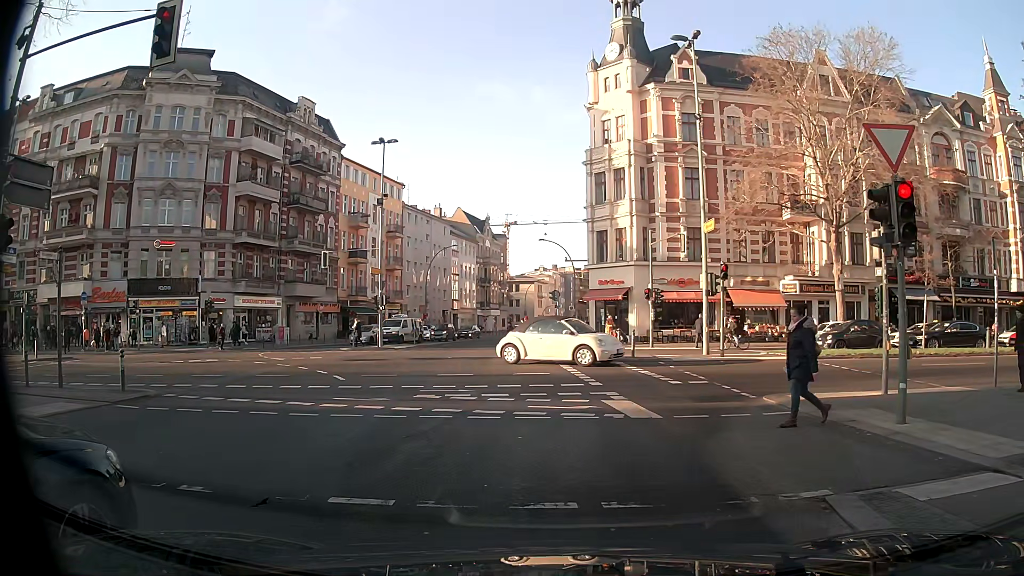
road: secondary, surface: asphalt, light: Day
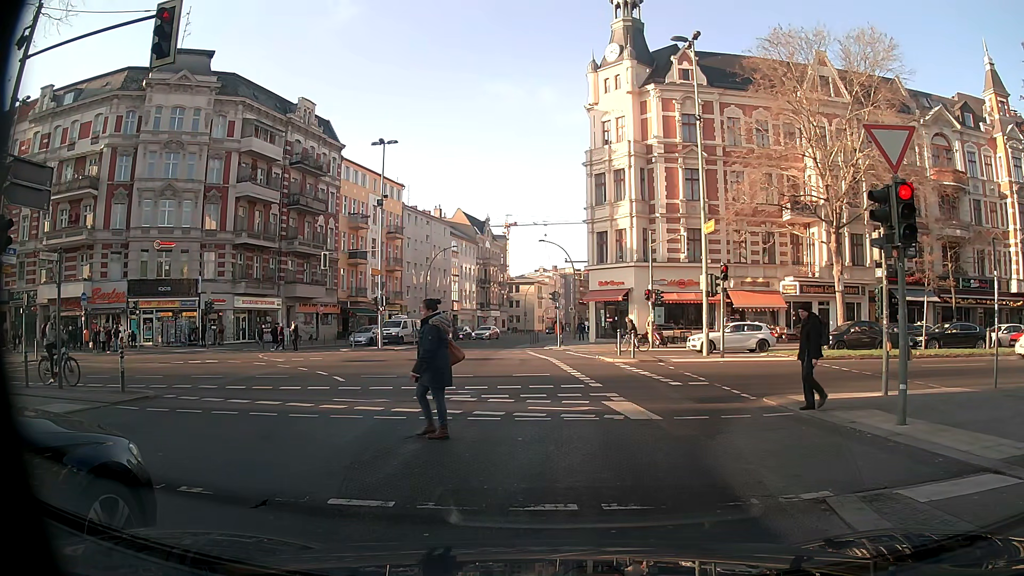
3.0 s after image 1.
(0.0, +0.1) m; 0°
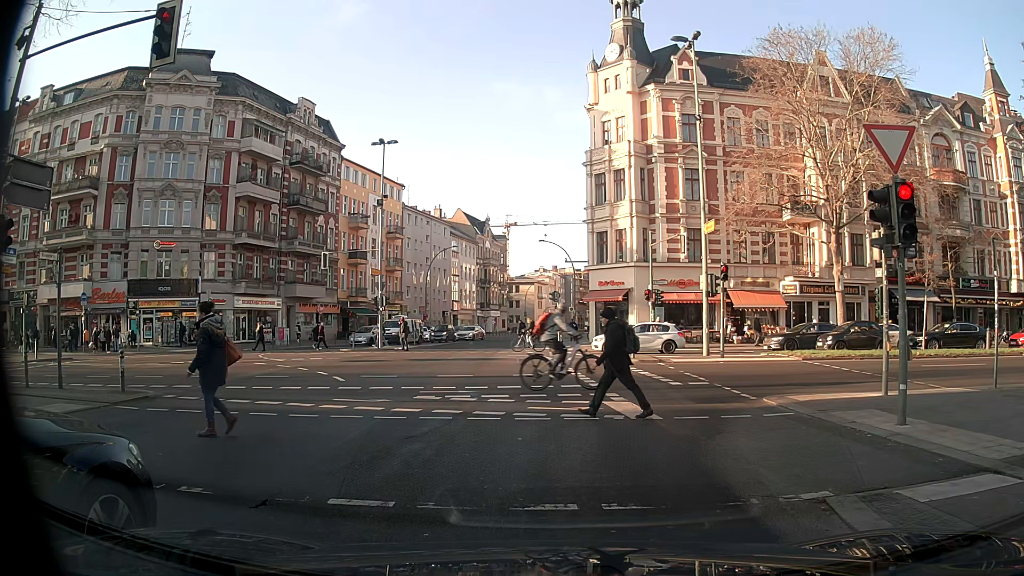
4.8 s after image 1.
(0.0, 0.0) m; 0°
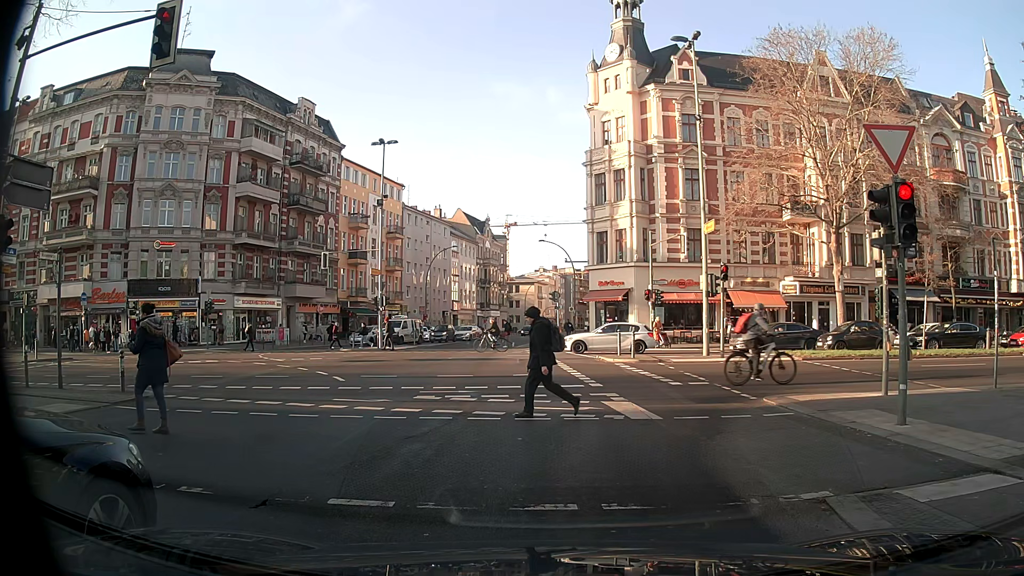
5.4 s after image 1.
(0.0, 0.0) m; 0°
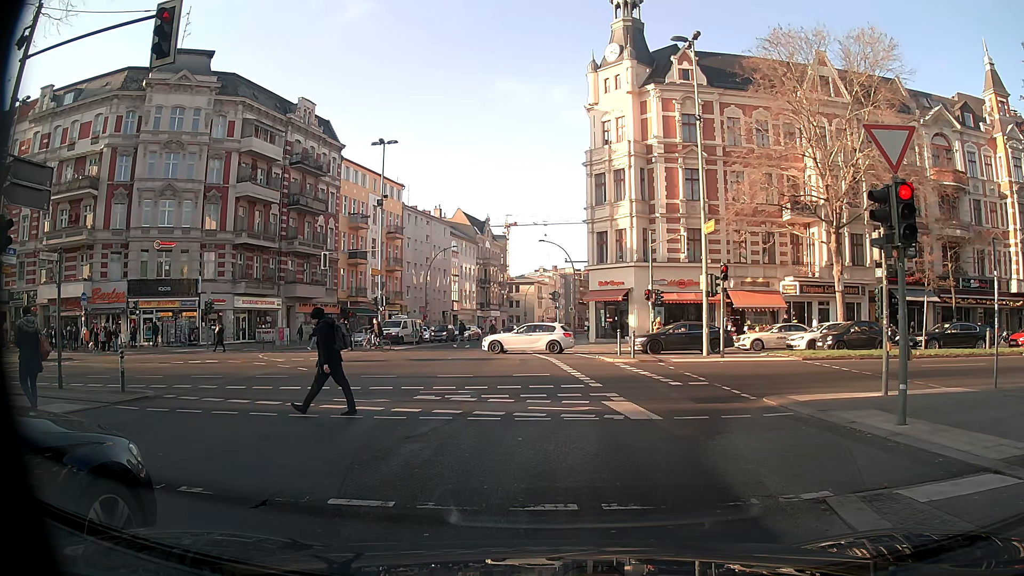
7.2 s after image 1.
(0.0, 0.0) m; 0°
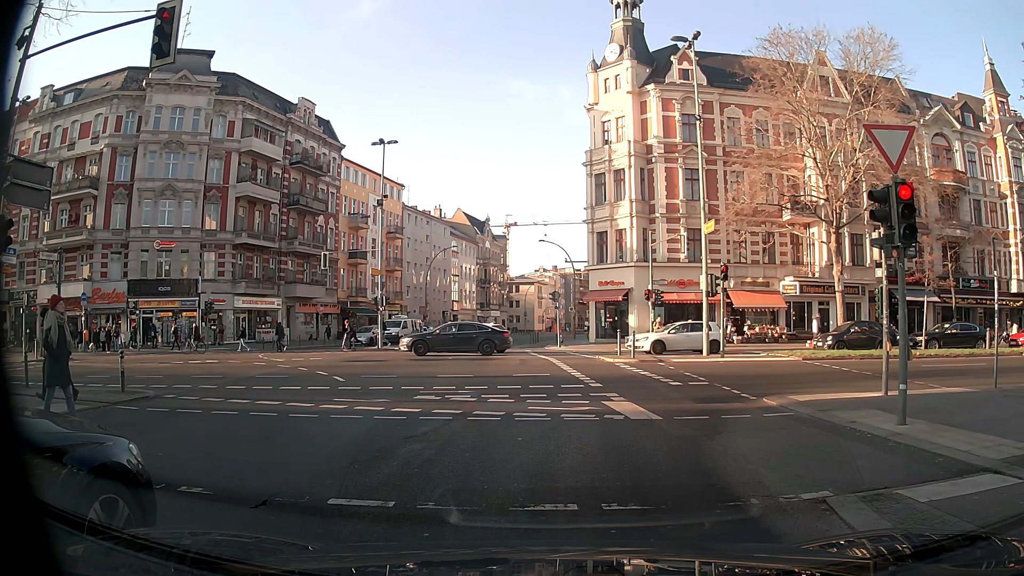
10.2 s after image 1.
(0.0, 0.0) m; 0°
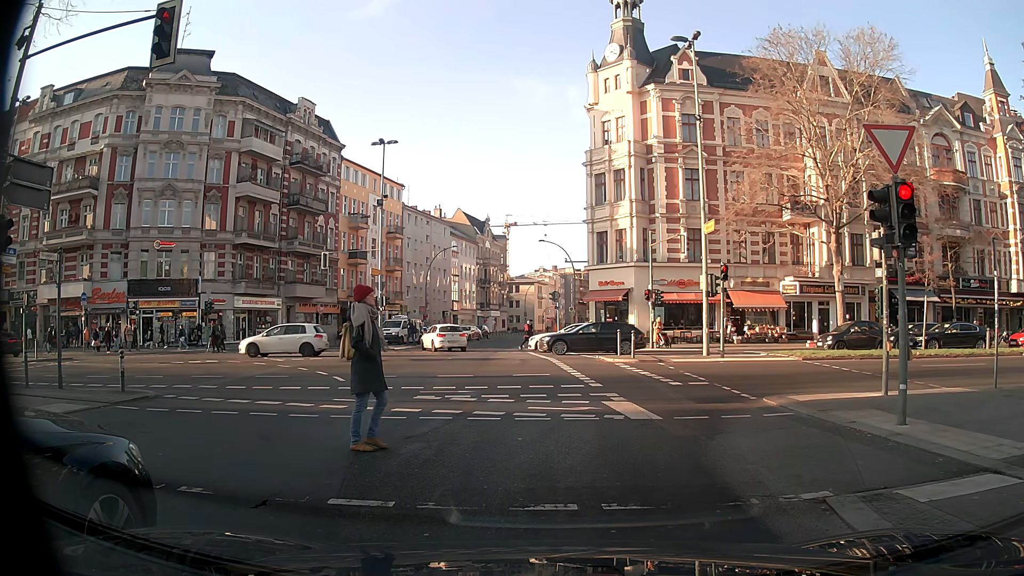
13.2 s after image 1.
(0.0, 0.0) m; 0°
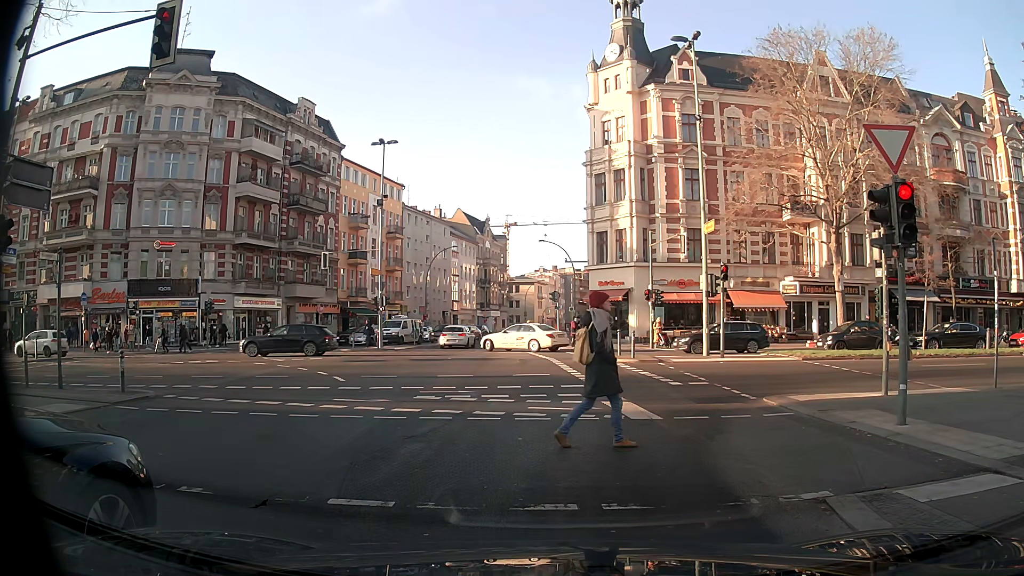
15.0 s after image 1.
(0.0, 0.0) m; 0°
